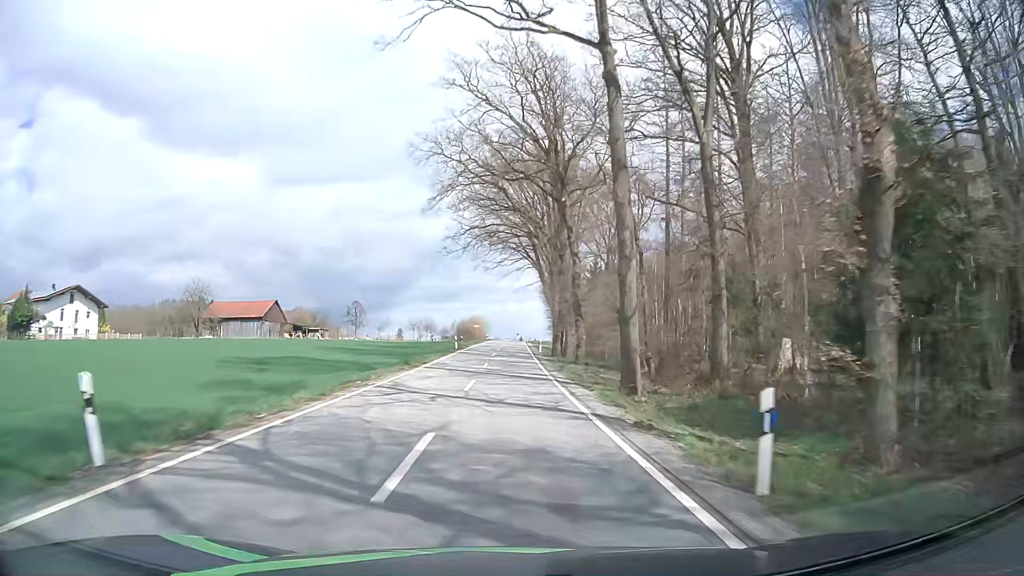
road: tertiary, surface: asphalt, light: Day
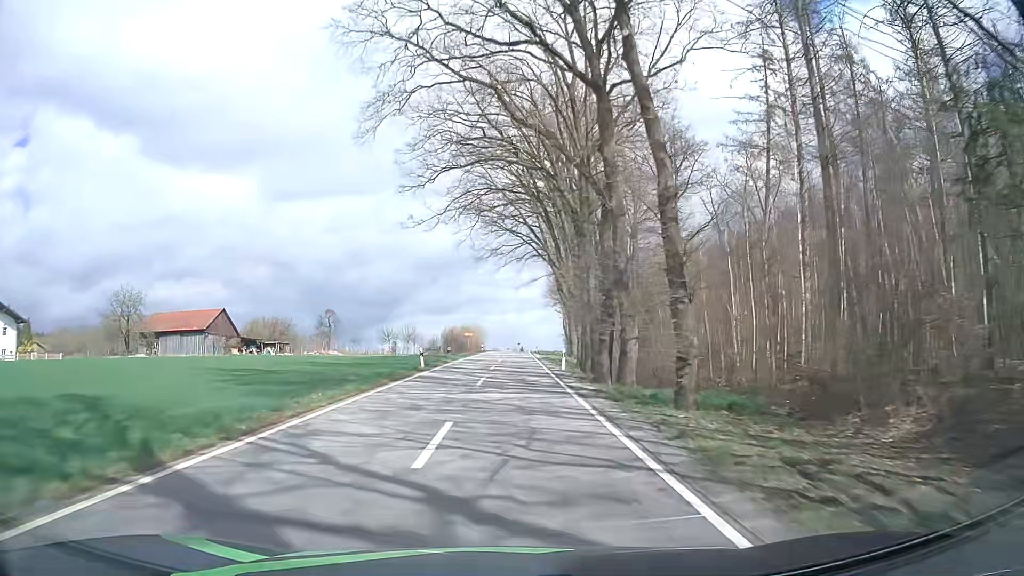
(0.0, +22.3) m; 0°
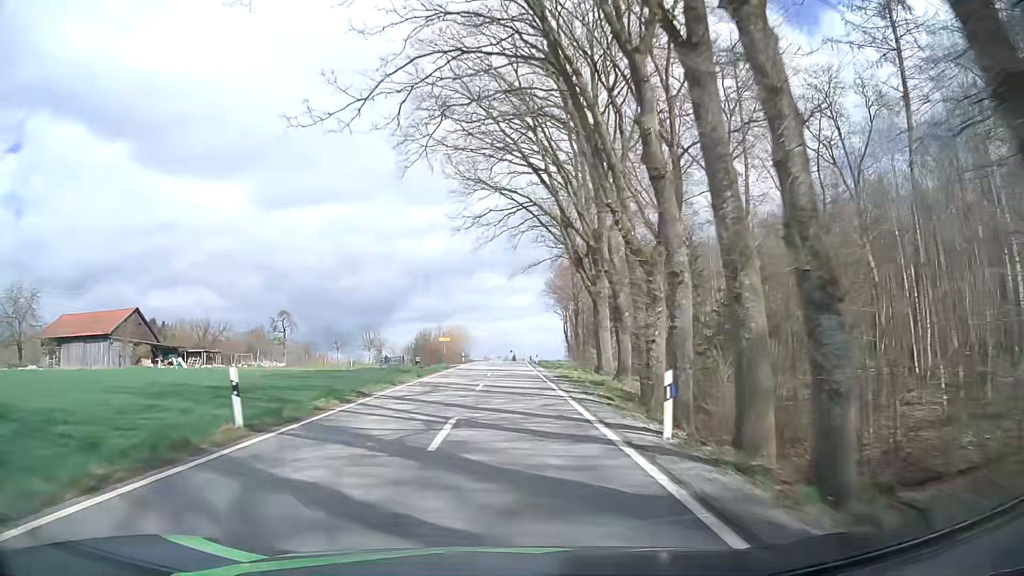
(+0.2, +22.4) m; +1°
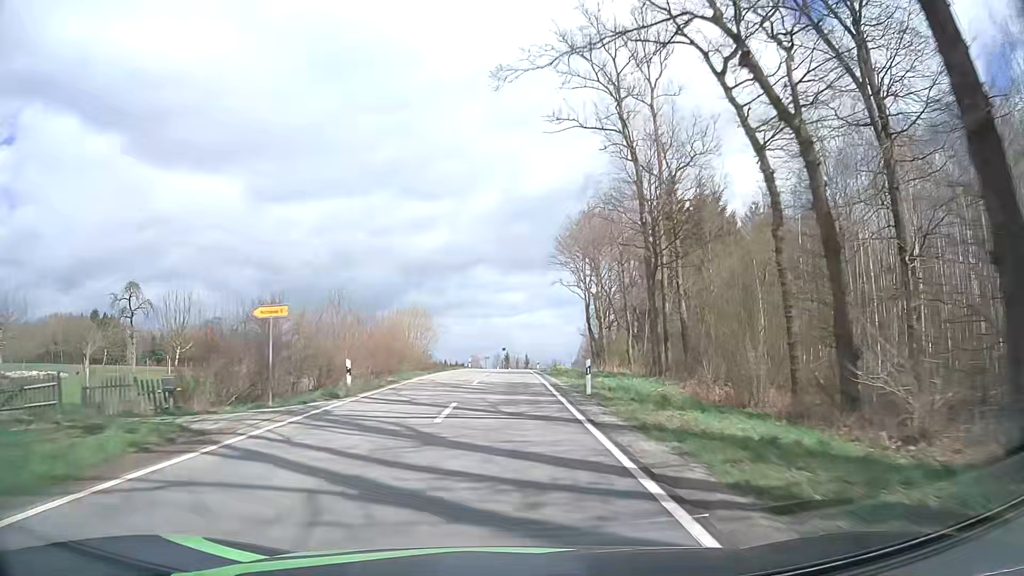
(+0.3, +44.9) m; +1°
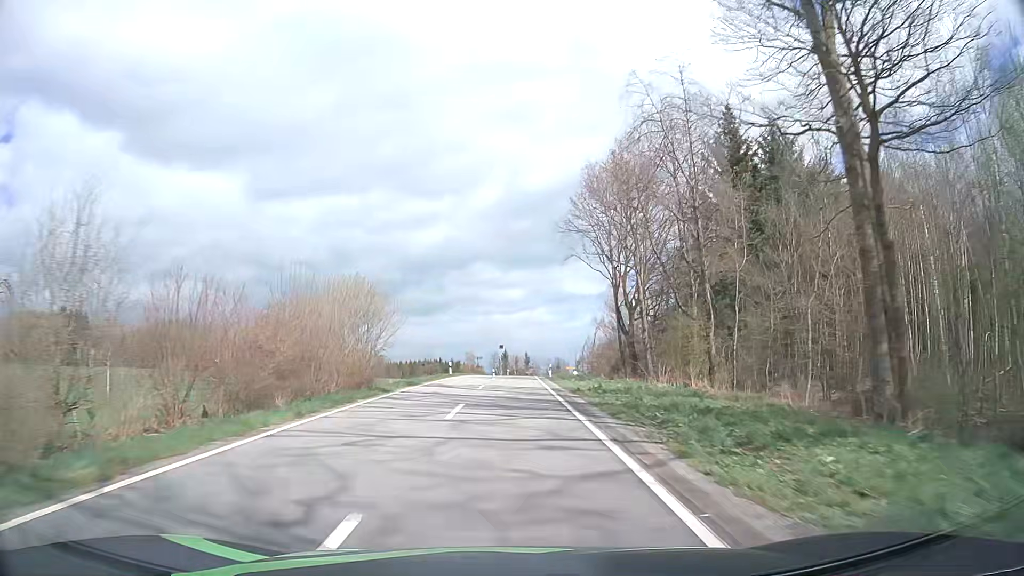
(0.0, +22.5) m; 0°
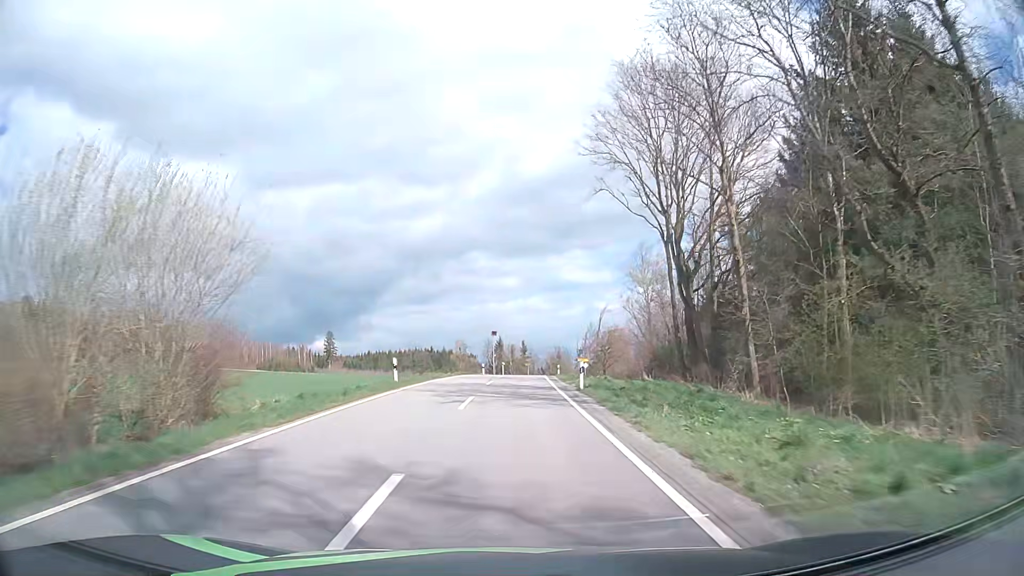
(+0.2, +22.2) m; +1°
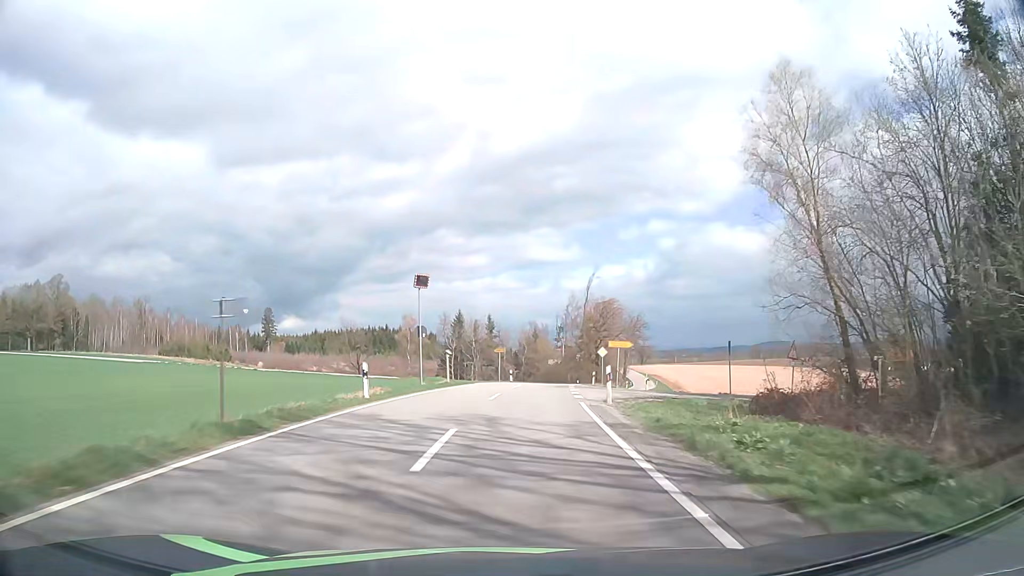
(+0.9, +43.1) m; +3°
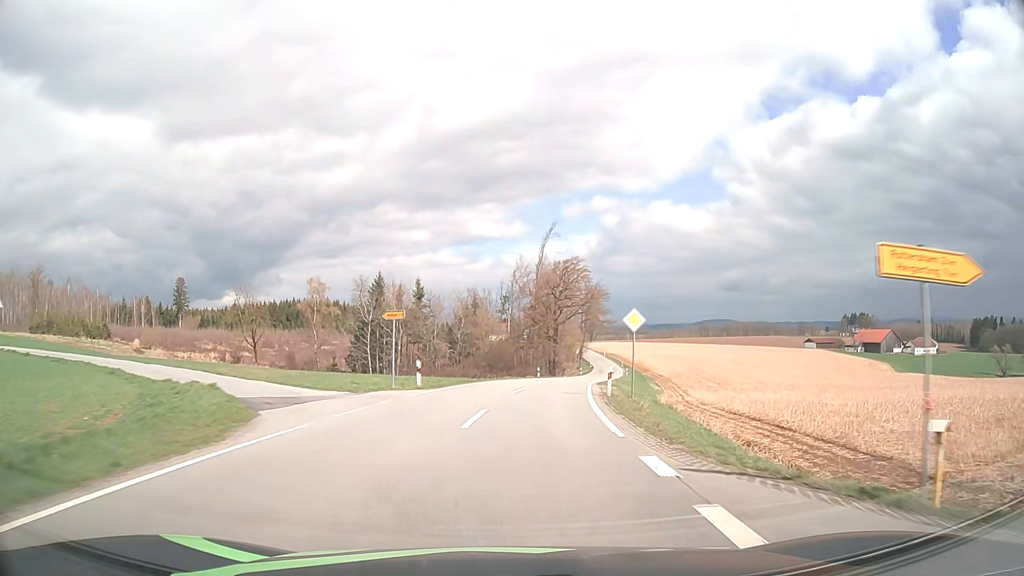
(+1.3, +31.7) m; +5°
(0, +10) (+1, +20) (+2, +30) (+3, +40) (+5, +50) (+7, +59) (+9, +69) (+11, +79) (+13, +89) (+15, +99) m
